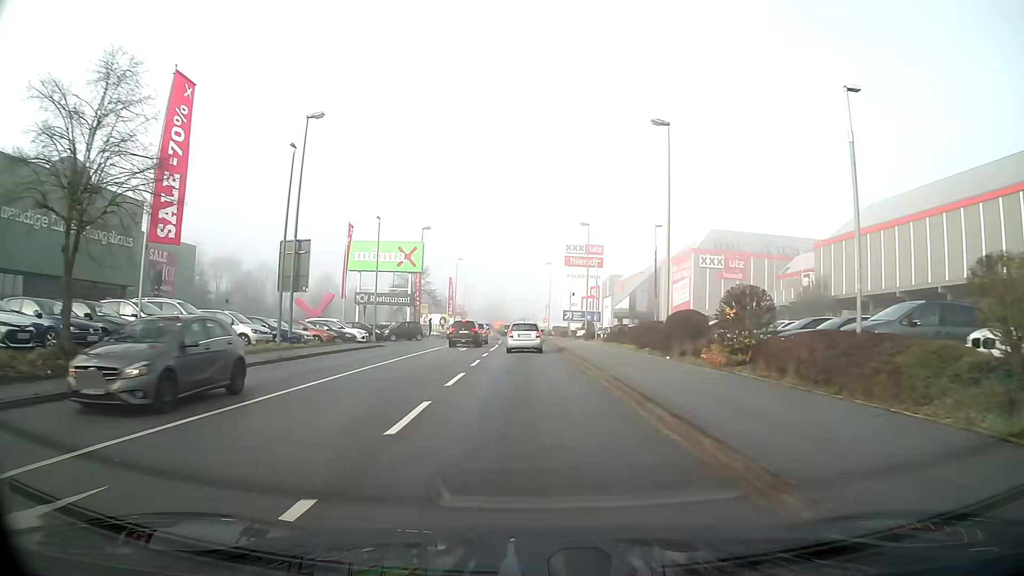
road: tertiary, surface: asphalt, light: Day
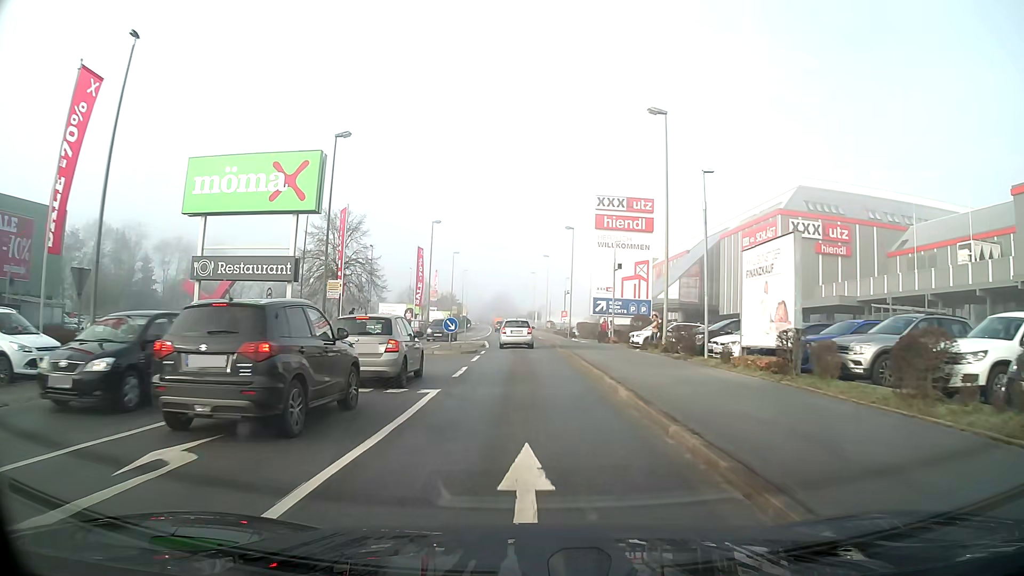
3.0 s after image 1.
(-0.2, +31.0) m; -1°
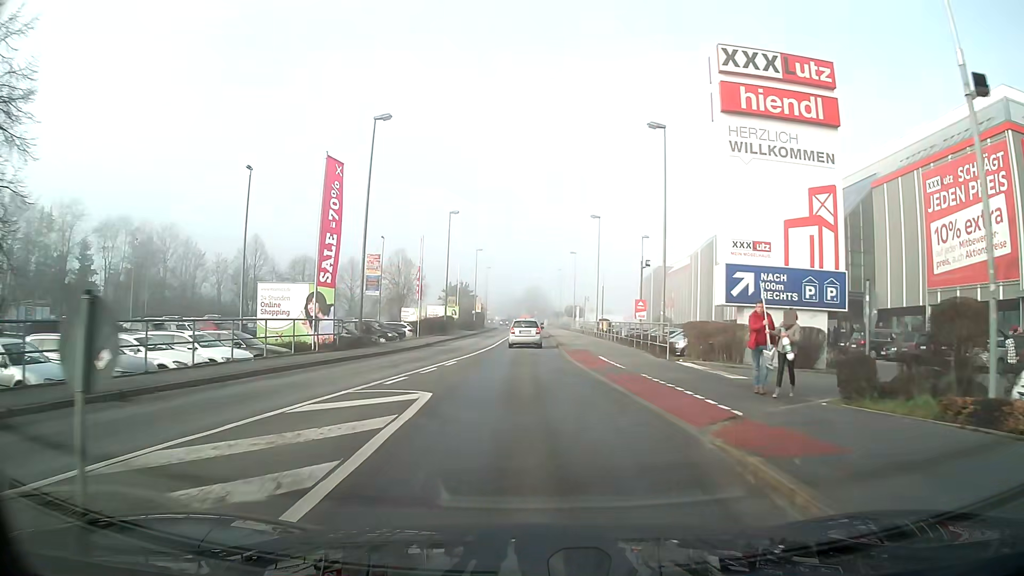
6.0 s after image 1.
(-0.6, +32.6) m; -3°
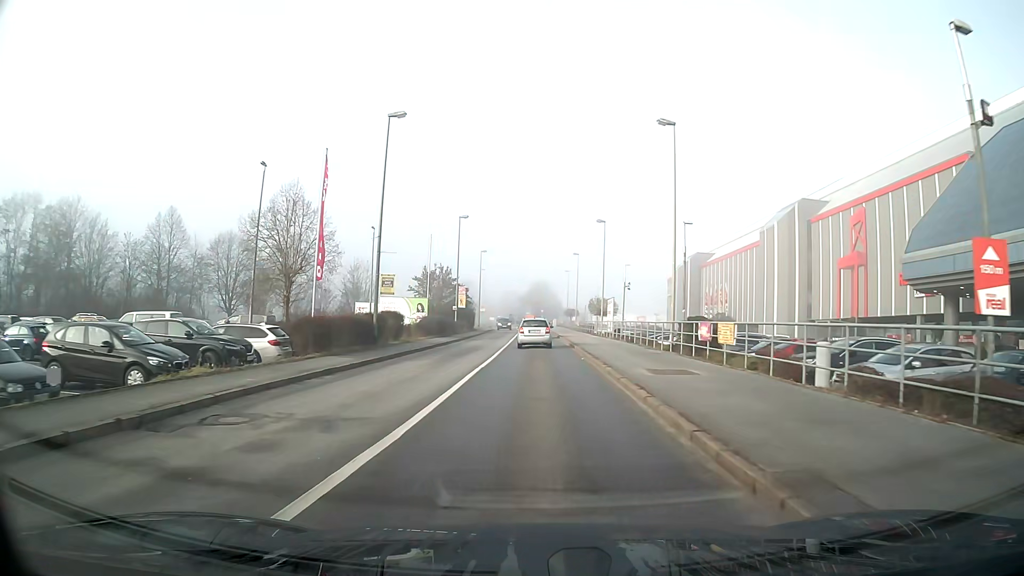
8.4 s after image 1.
(-0.3, +27.6) m; 0°
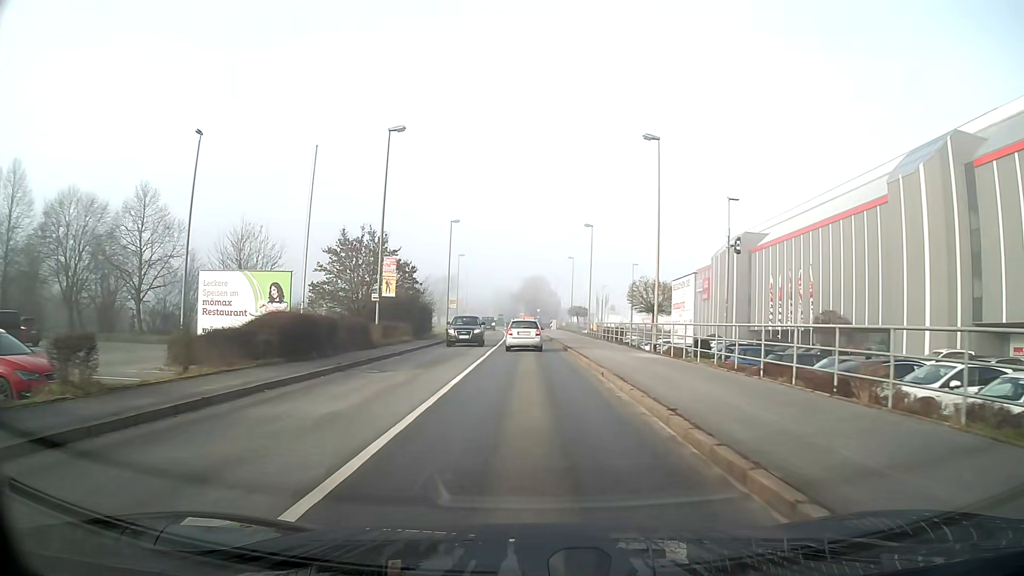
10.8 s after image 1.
(+0.1, +27.8) m; 0°
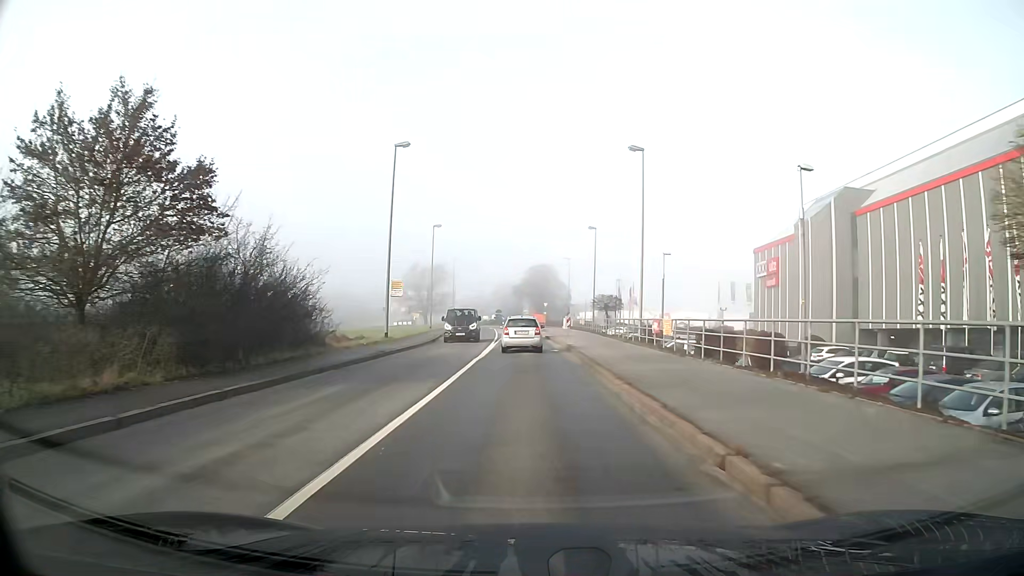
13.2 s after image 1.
(-0.1, +26.8) m; 0°
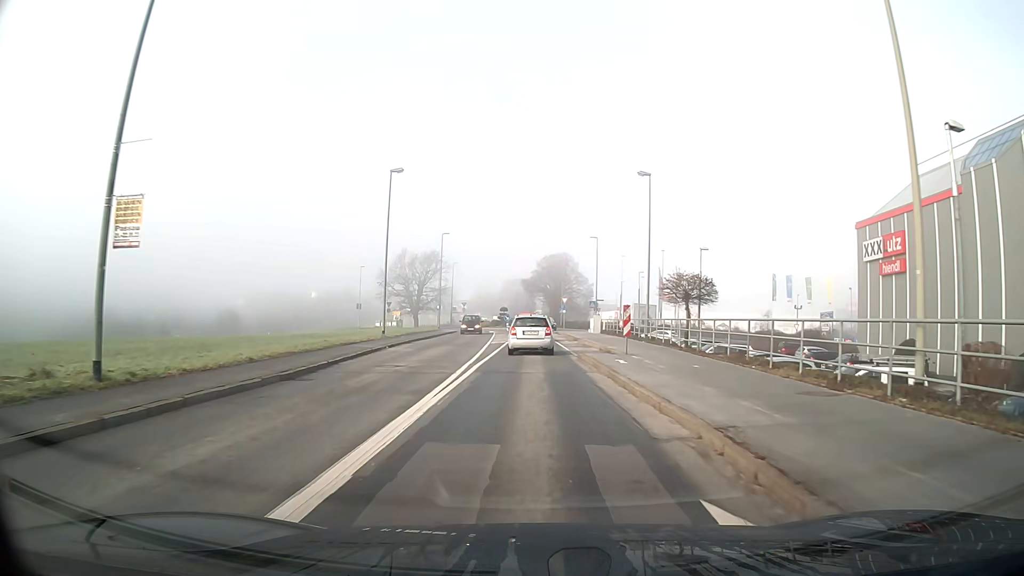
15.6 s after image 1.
(-0.2, +24.6) m; -1°
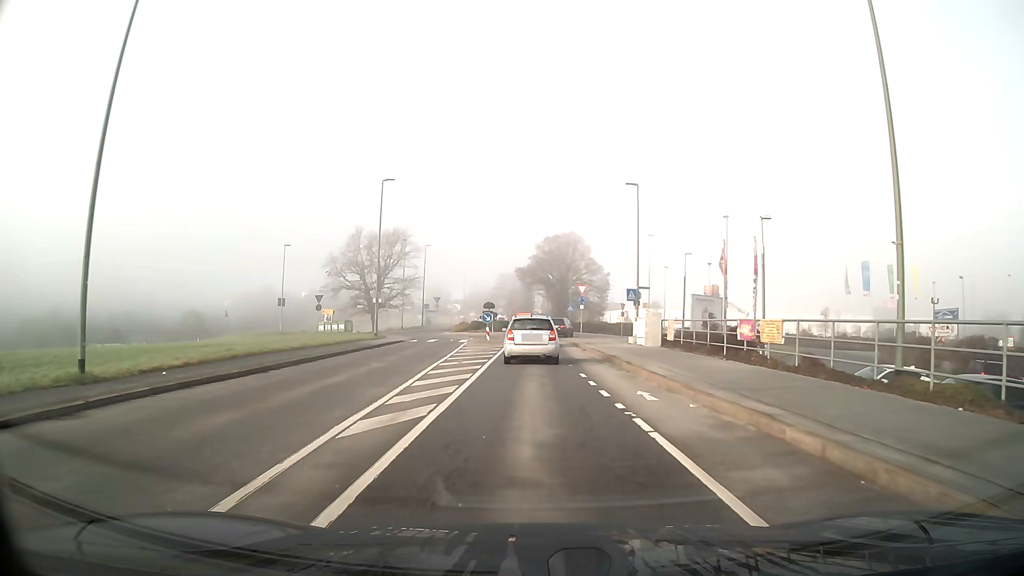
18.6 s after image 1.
(-0.1, +28.0) m; 0°
